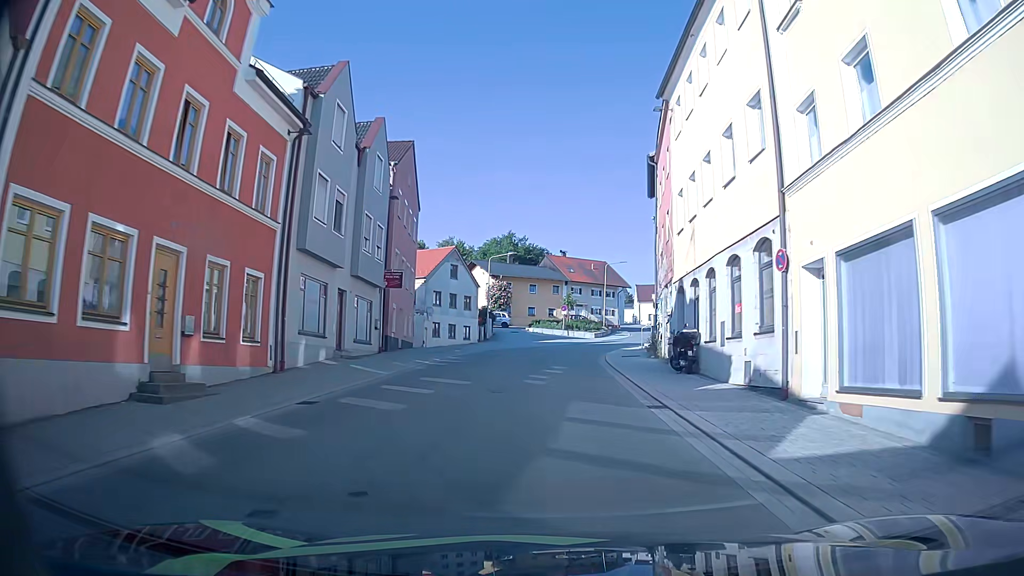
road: tertiary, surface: asphalt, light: Day
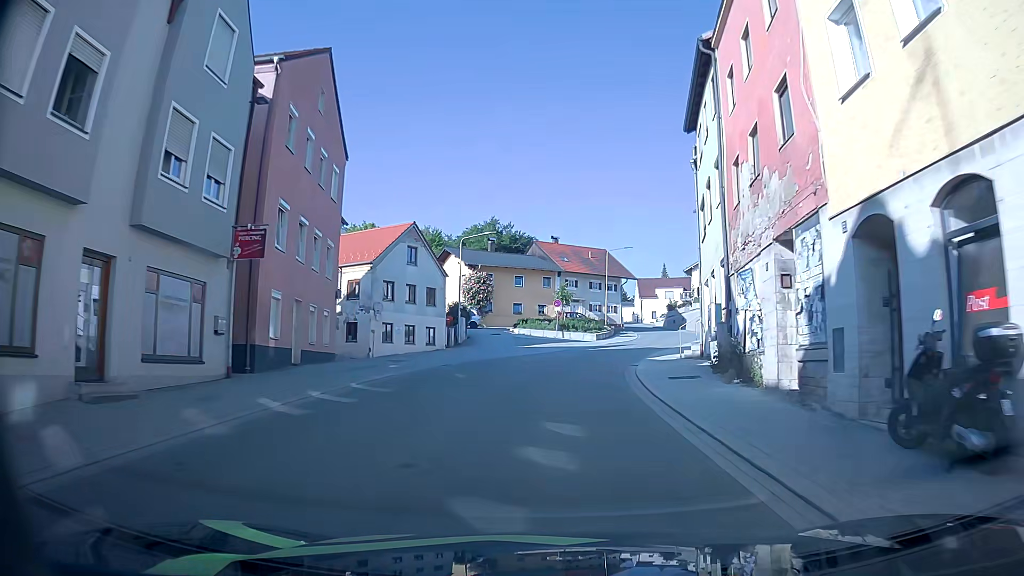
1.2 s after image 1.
(+0.1, +13.5) m; +1°
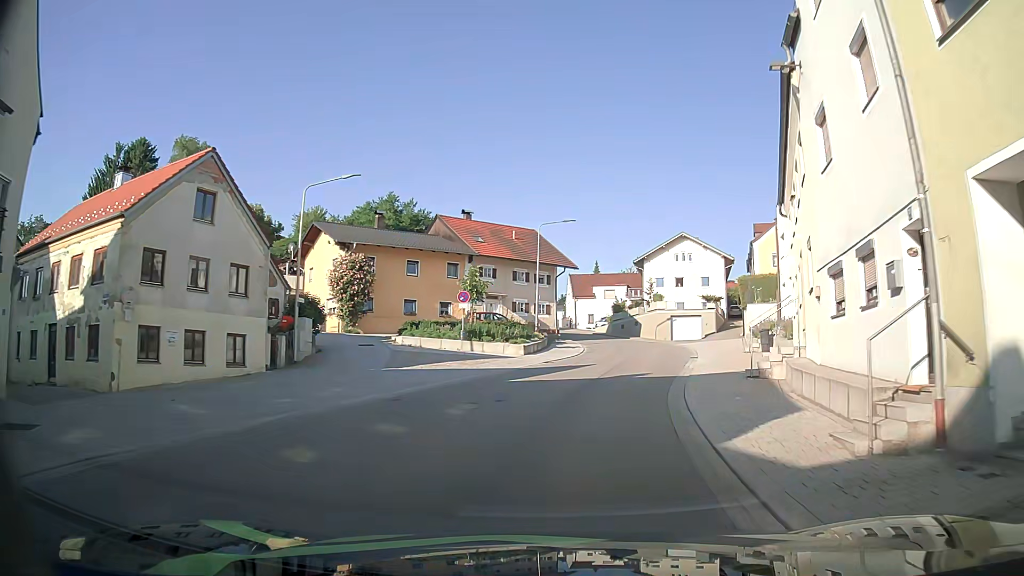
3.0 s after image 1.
(+0.7, +18.9) m; +7°
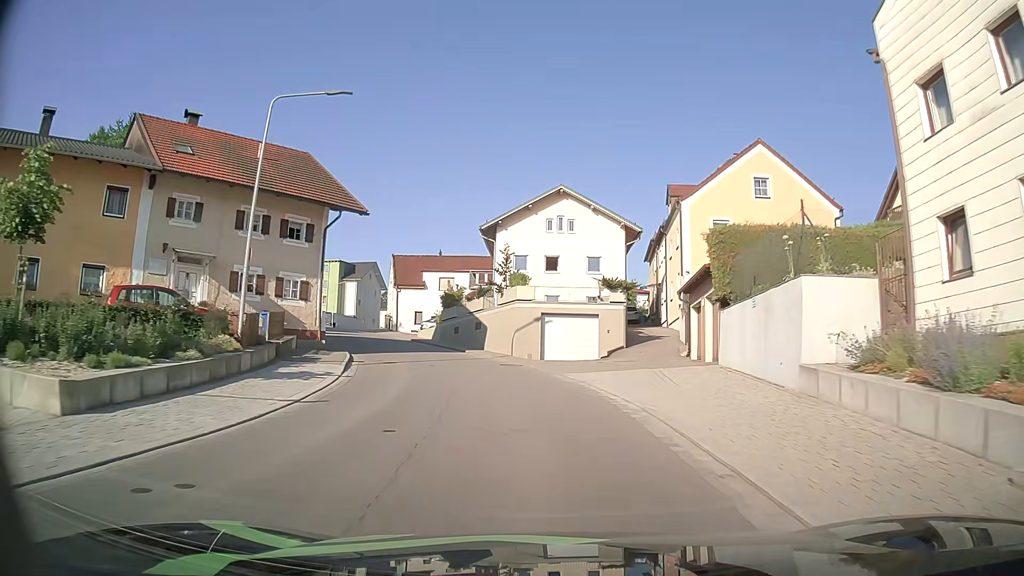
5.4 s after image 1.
(+3.2, +24.8) m; +12°
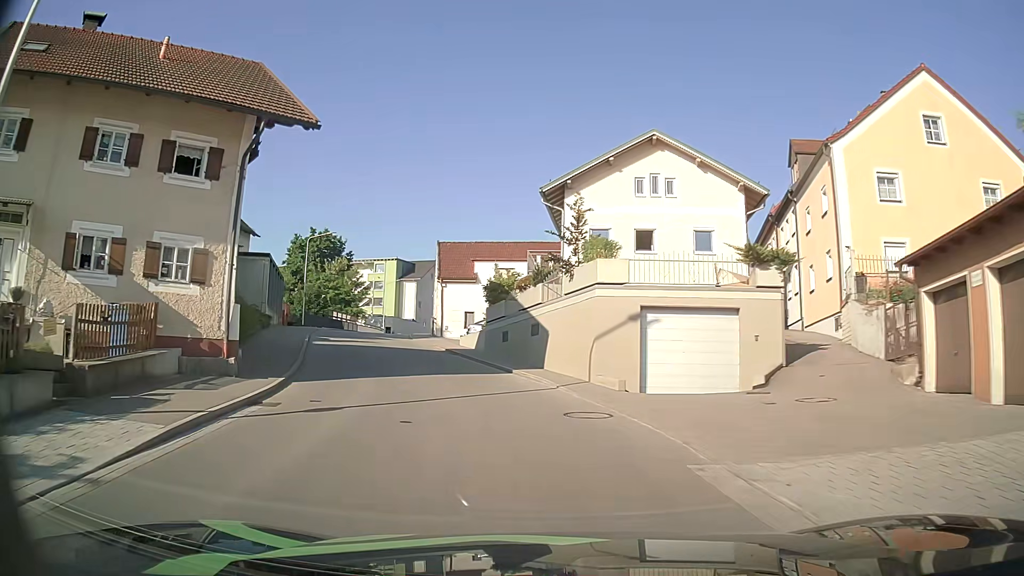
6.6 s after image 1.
(-0.5, +12.6) m; -6°
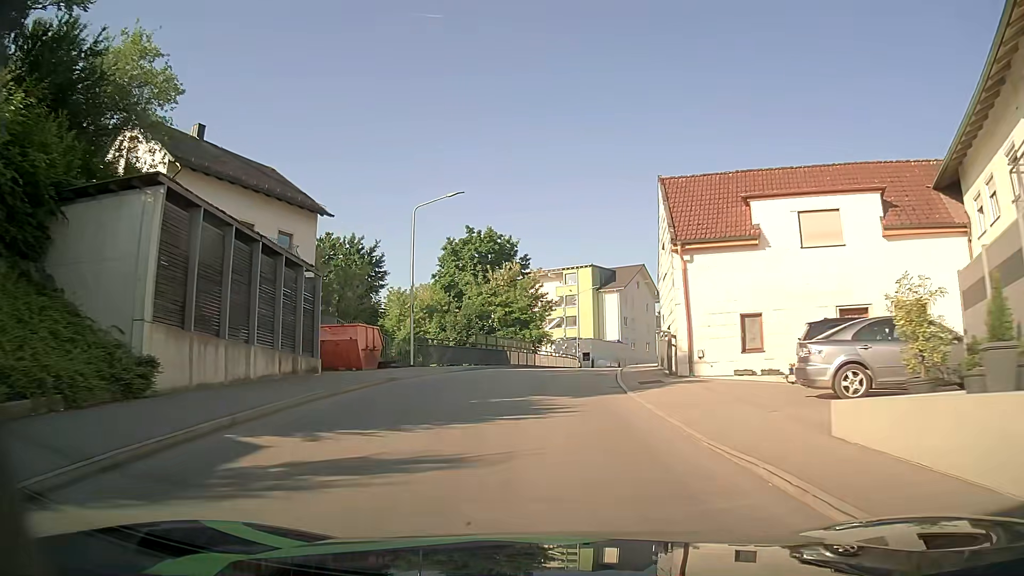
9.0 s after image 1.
(-5.2, +25.5) m; -18°
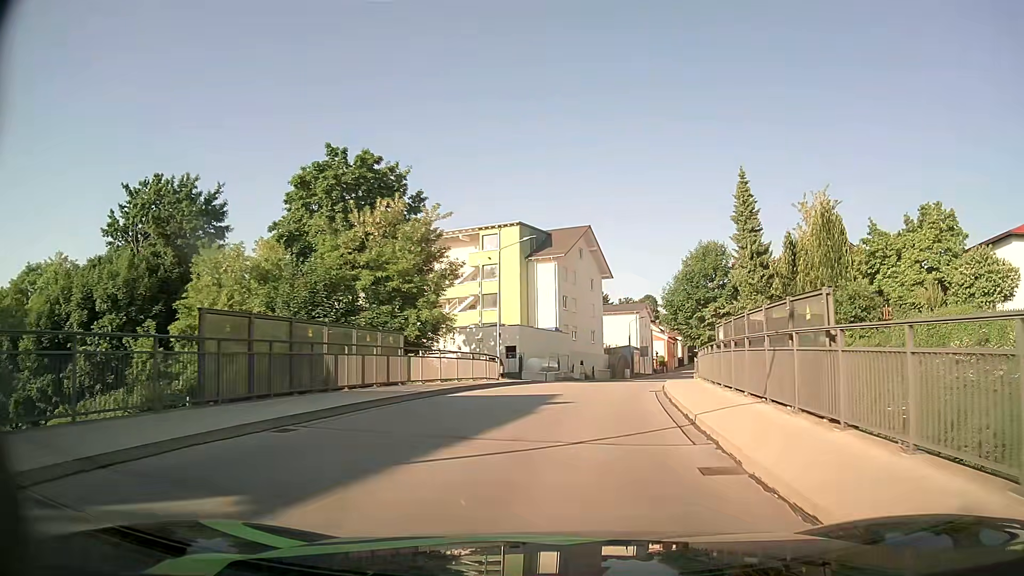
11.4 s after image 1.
(+1.0, +26.8) m; +7°
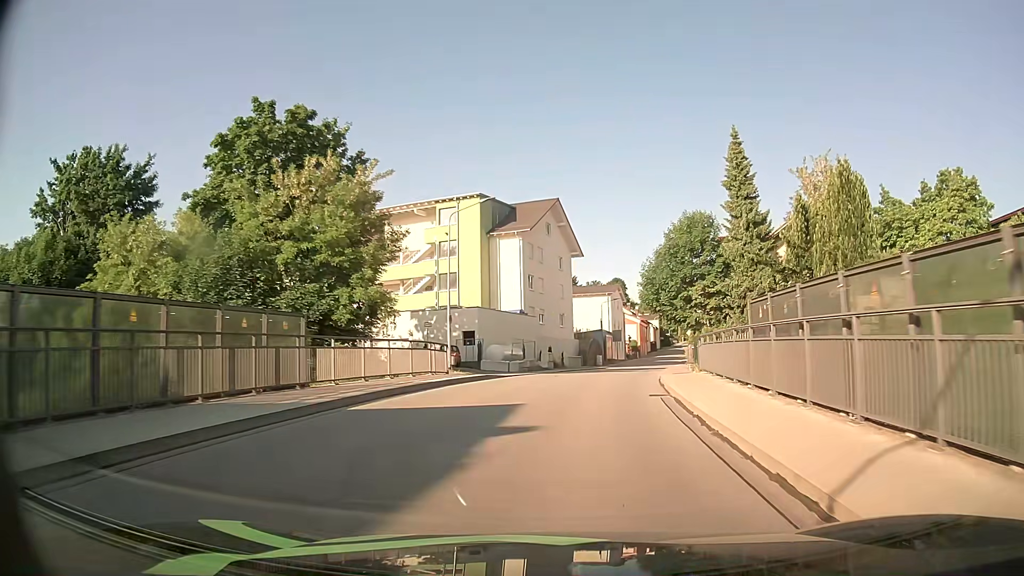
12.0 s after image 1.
(+0.2, +6.9) m; +3°
(0, +10) (+1, +20) (+3, +30) (+4, +40) (+6, +50) (+8, +59) (+10, +69) (+13, +79) (+15, +89) (+17, +98) m
